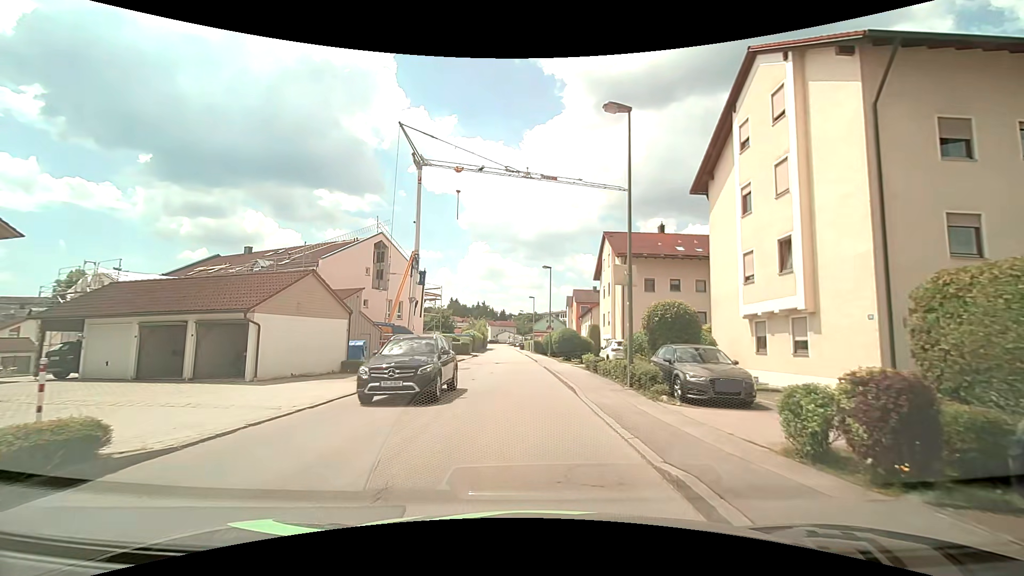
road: unclassified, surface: asphalt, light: Day
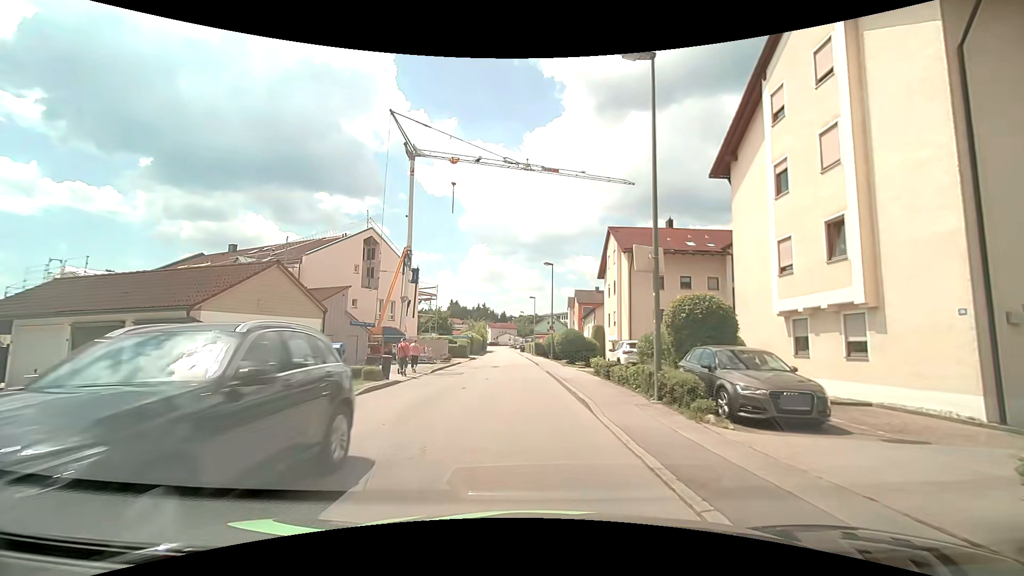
(0.0, +2.9) m; 0°
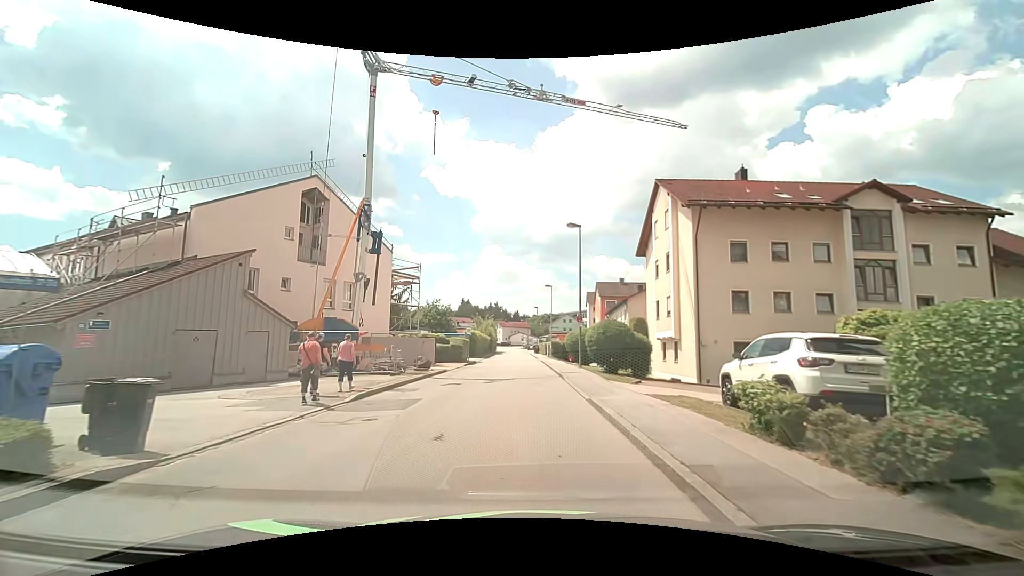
(-0.3, +13.5) m; -2°
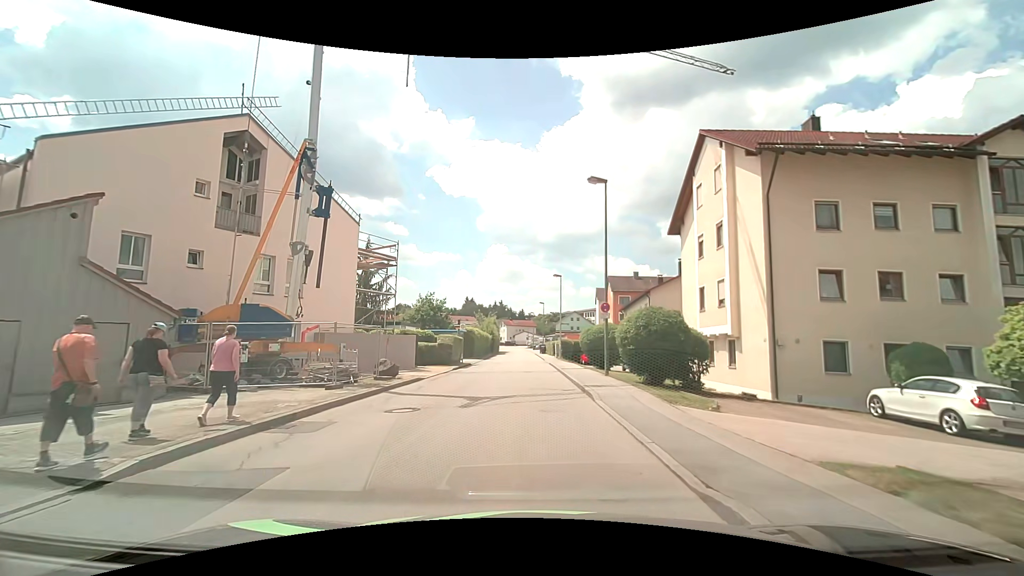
(0.0, +7.8) m; -1°
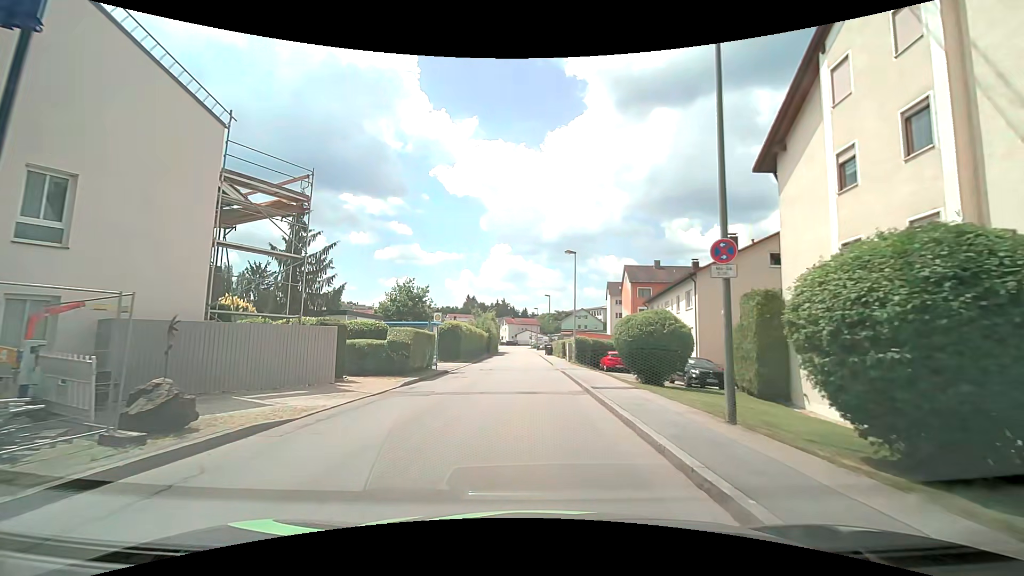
(+0.1, +12.1) m; 0°
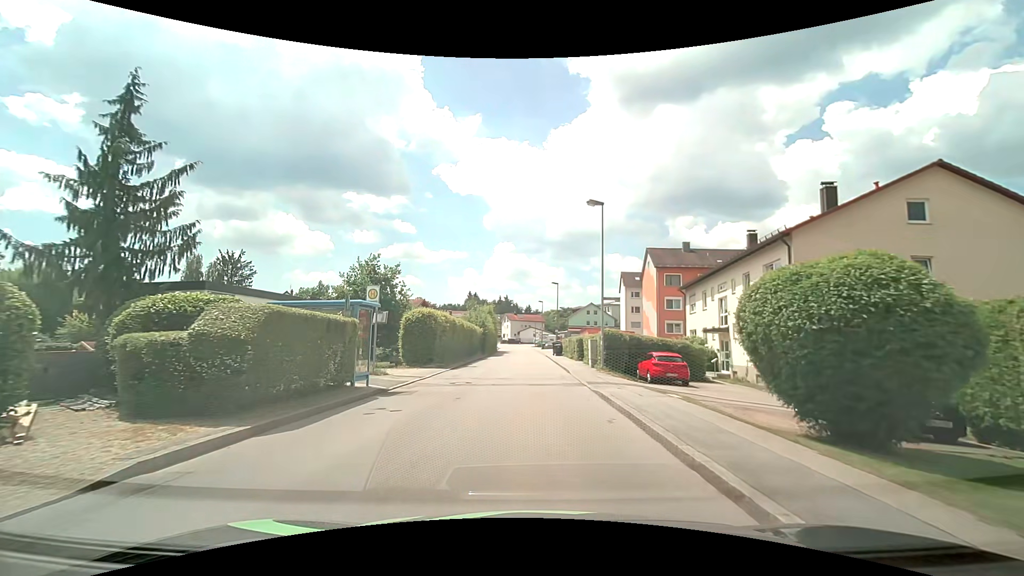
(0.0, +12.1) m; -1°
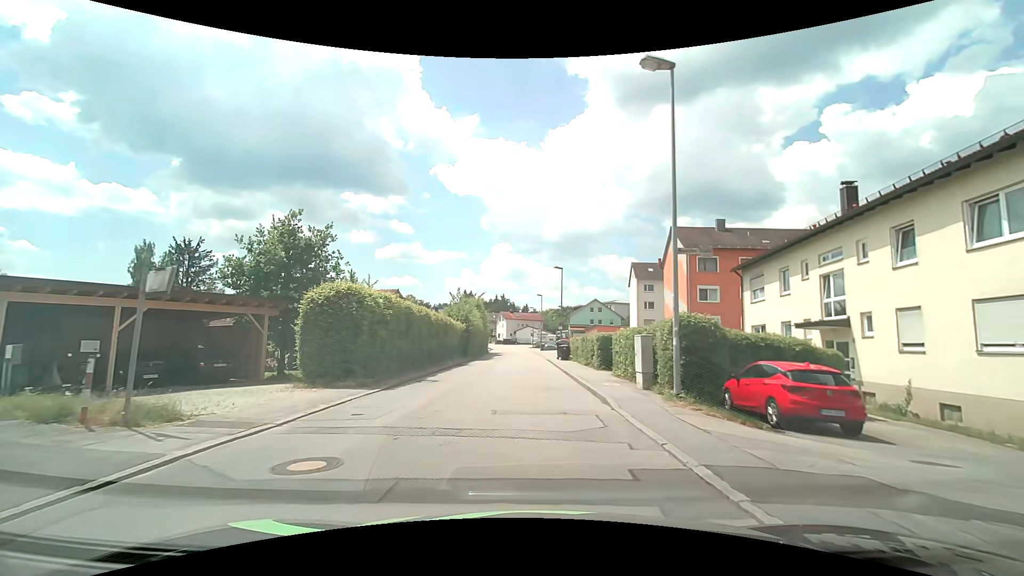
(+0.2, +12.1) m; +1°
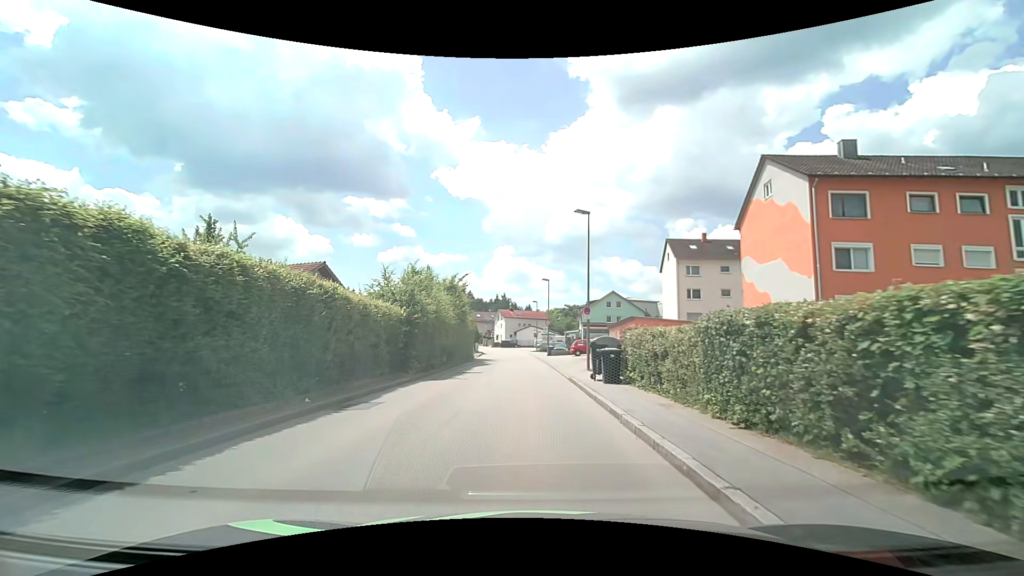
(-0.1, +20.0) m; 0°
(0, +10) (0, +20) (0, +30) (-1, +40) (-1, +50) (-1, +60) (-2, +70) (-3, +80) (-5, +90) (-7, +99) m
